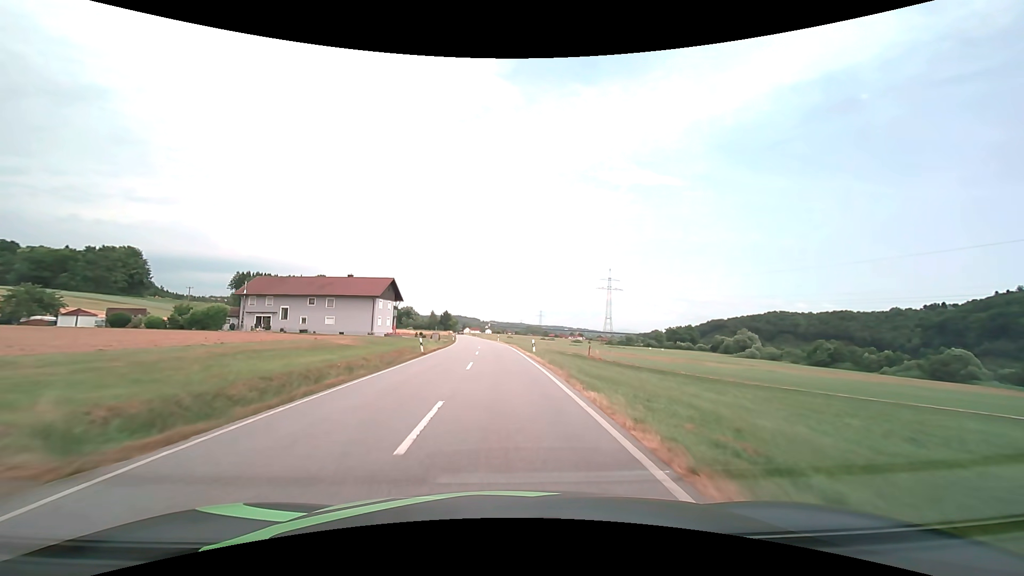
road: secondary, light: Day
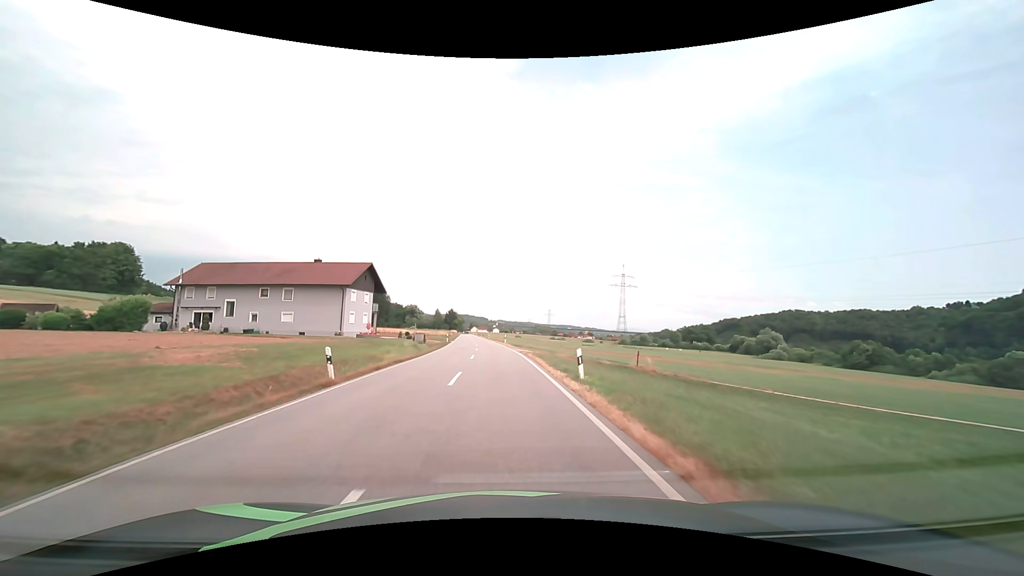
(-0.1, +17.4) m; -1°
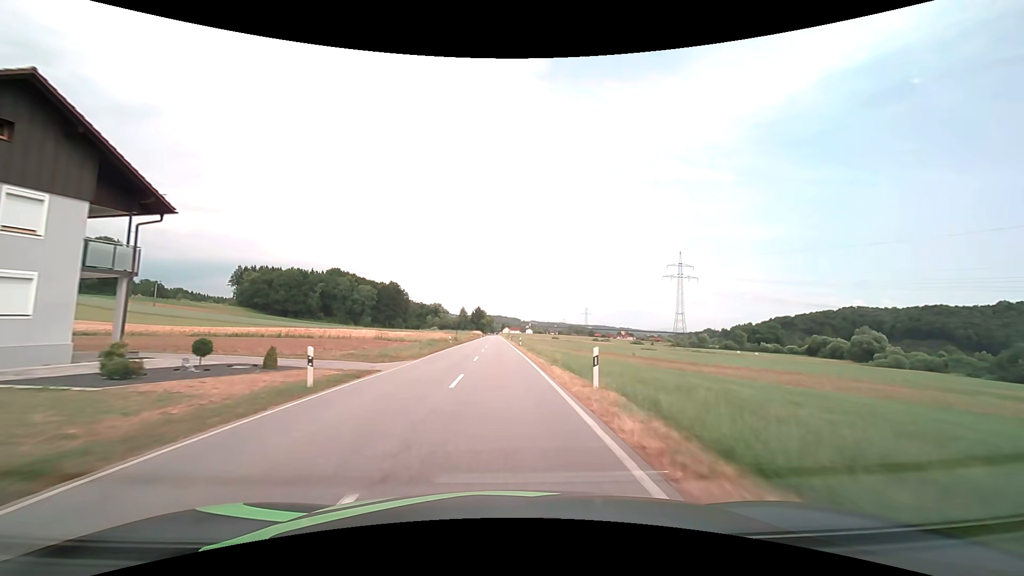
(-1.3, +48.6) m; -4°
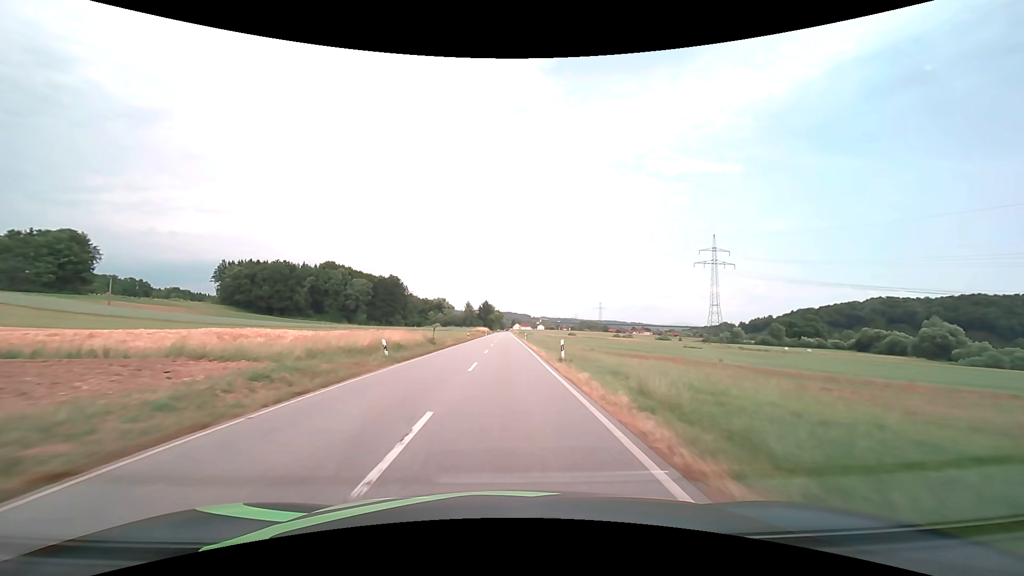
(-0.4, +32.4) m; -1°
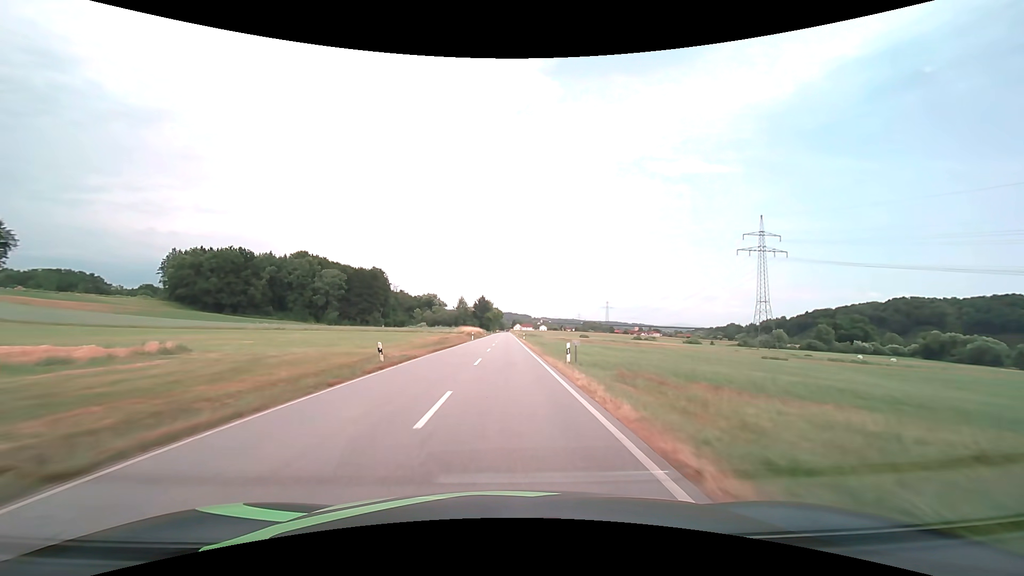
(-0.1, +45.6) m; 0°
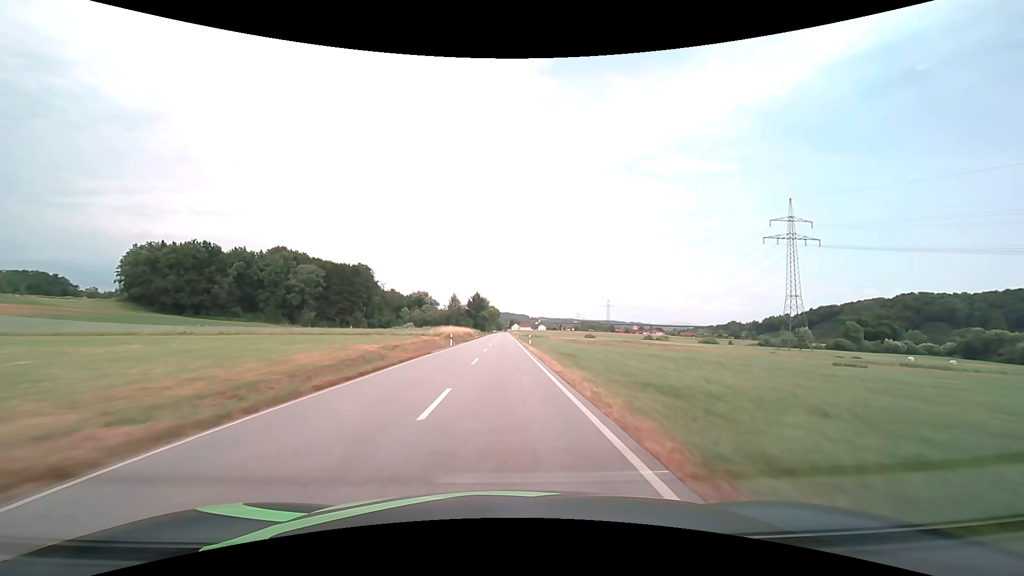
(+0.1, +23.5) m; 0°
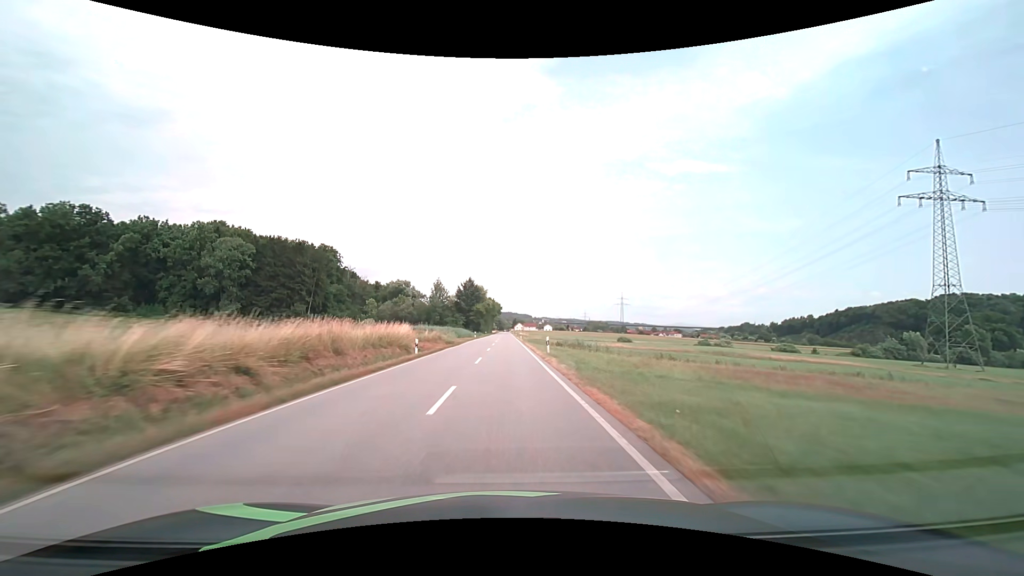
(-0.3, +59.9) m; 0°
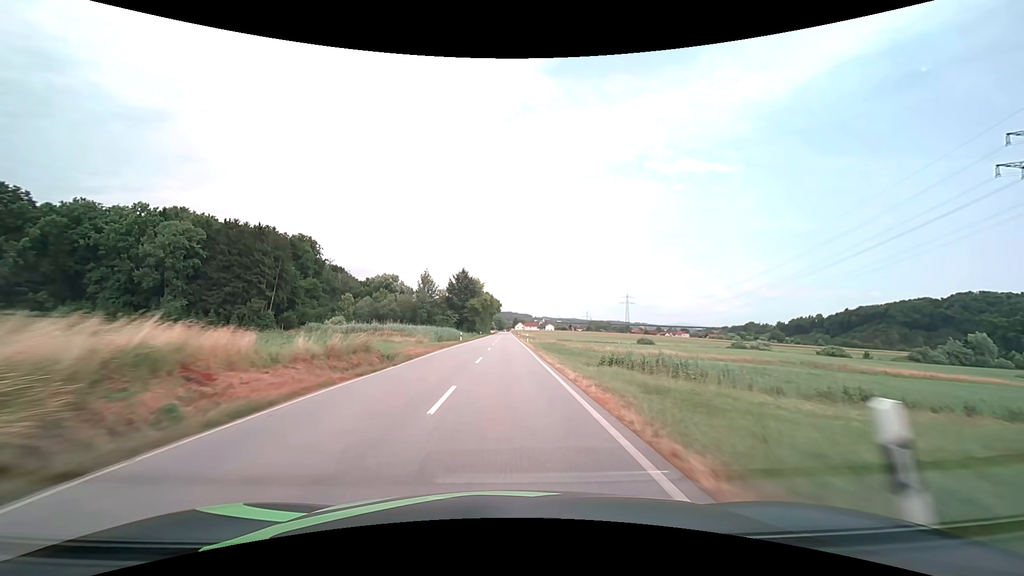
(0.0, +24.0) m; 0°
(0, +10) (0, +20) (0, +30) (0, +40) (0, +50) (0, +60) (0, +70) (0, +80) (0, +90) (0, +100) m
